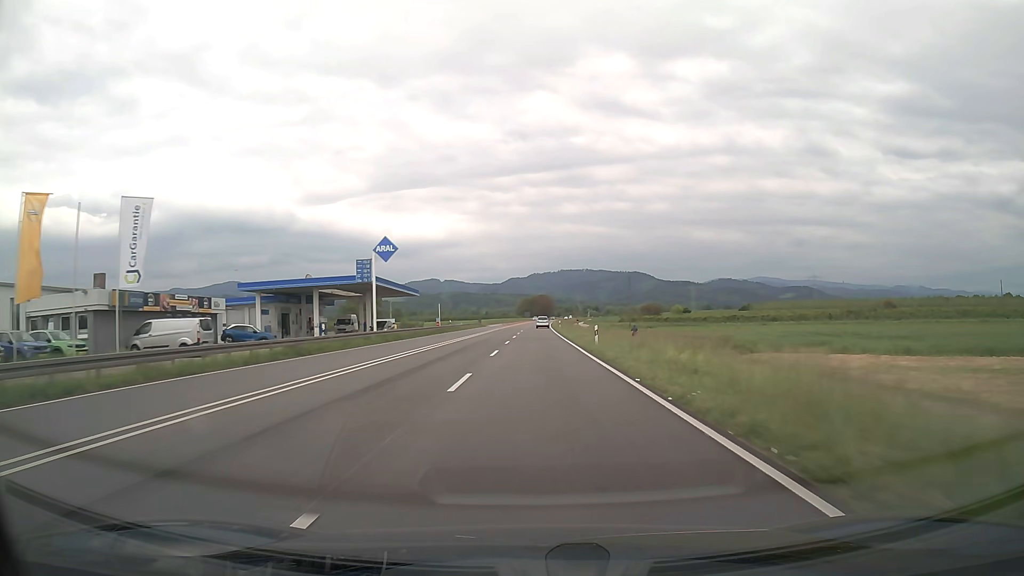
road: trunk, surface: asphalt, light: Day
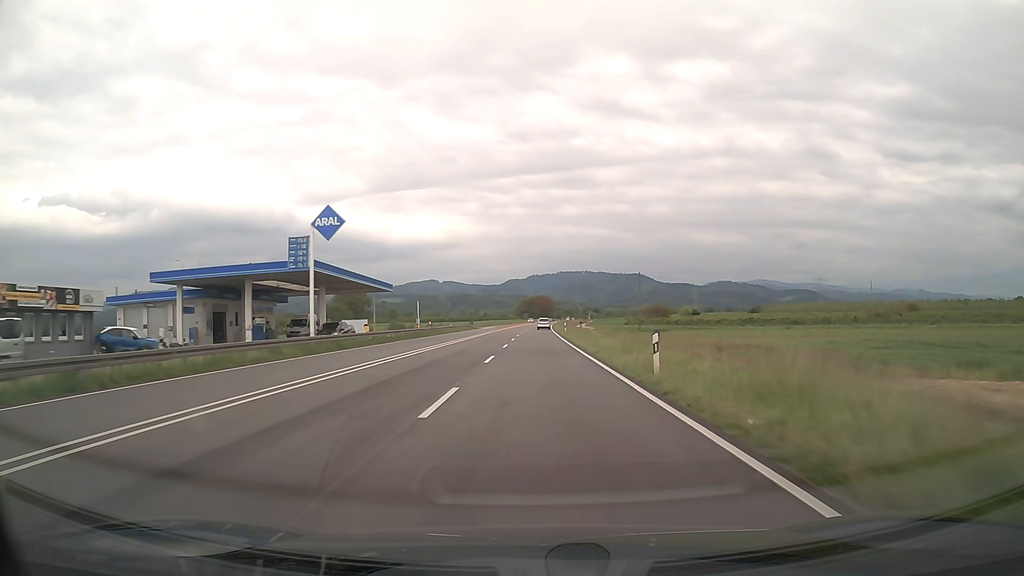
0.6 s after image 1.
(0.0, +15.4) m; 0°
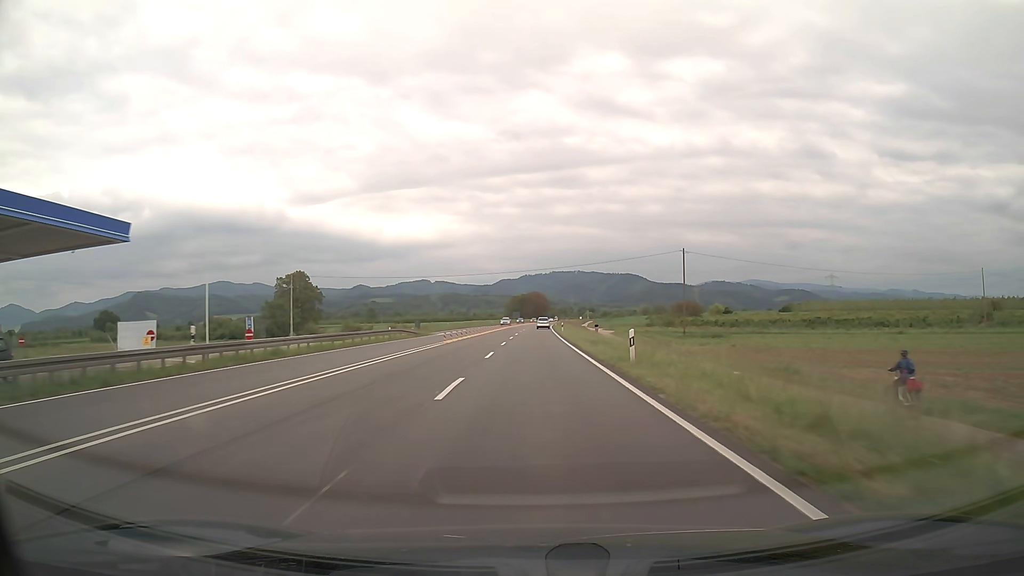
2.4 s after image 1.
(+0.3, +46.0) m; +1°
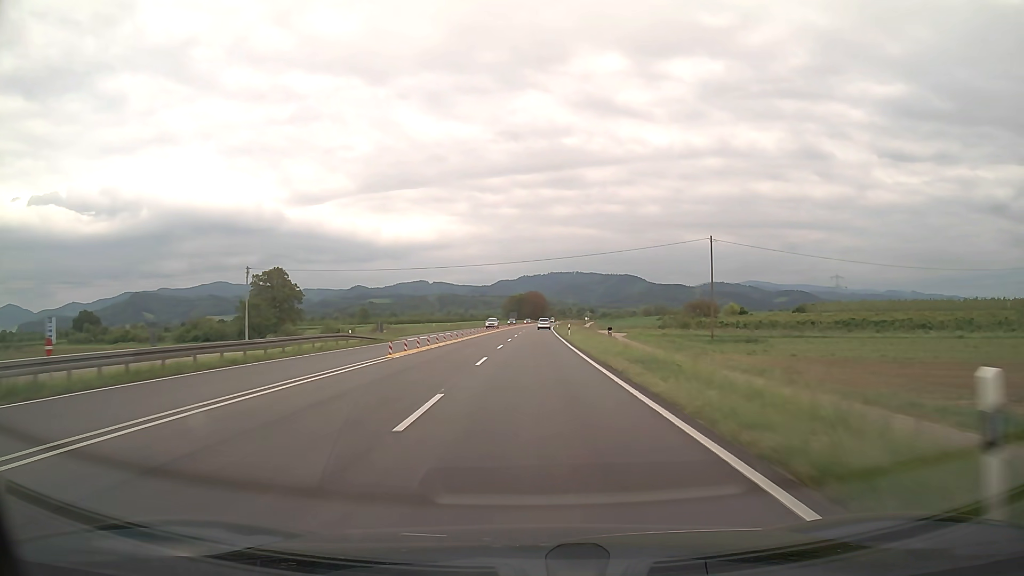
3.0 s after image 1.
(0.0, +15.3) m; 0°
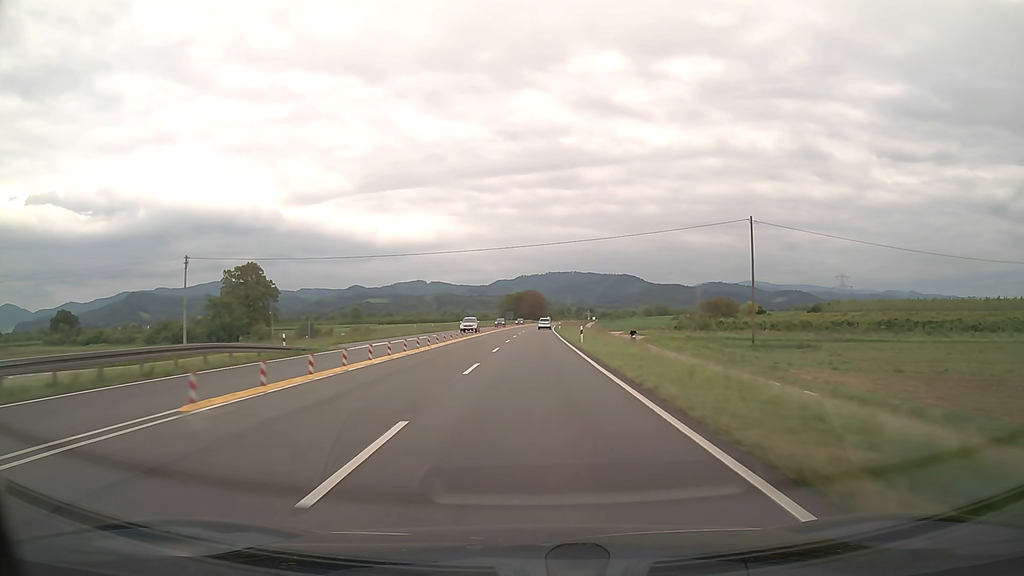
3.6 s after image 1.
(0.0, +15.3) m; 0°
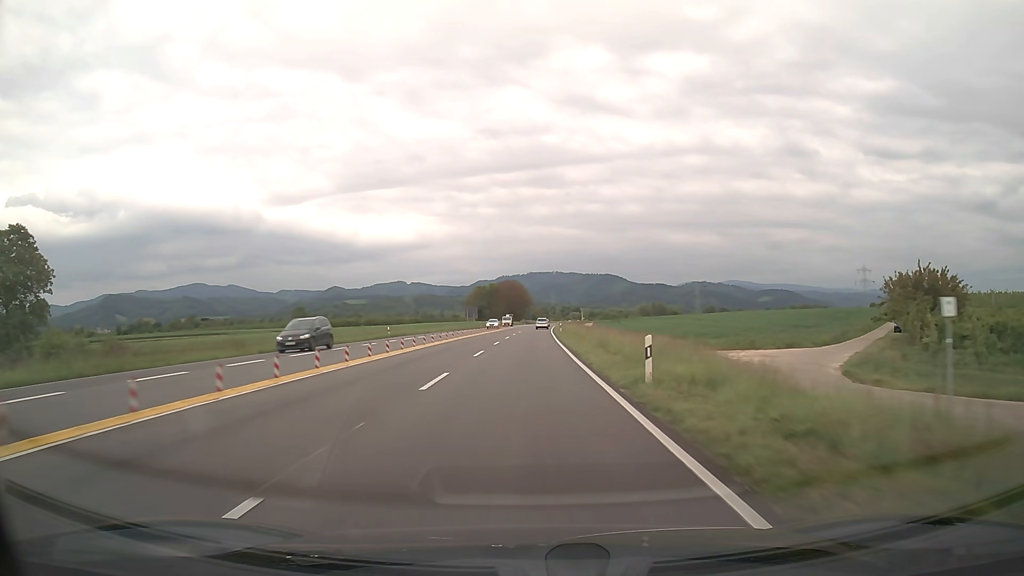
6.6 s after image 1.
(+1.1, +76.1) m; +2°
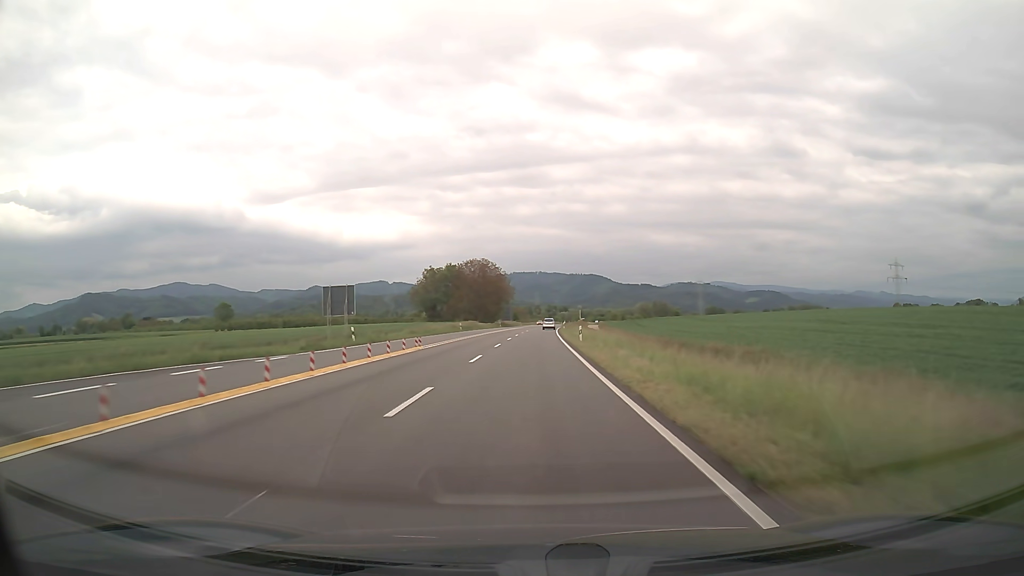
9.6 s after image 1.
(+0.7, +75.7) m; +1°
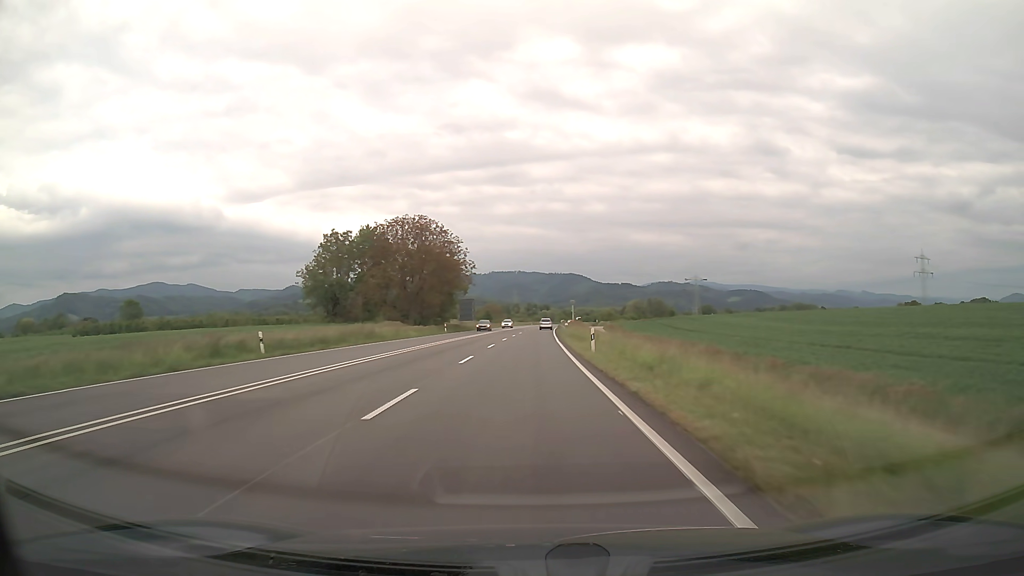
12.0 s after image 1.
(+1.0, +60.4) m; +2°
(0, +10) (0, +20) (0, +30) (0, +40) (0, +50) (+1, +60) (+1, +70) (+1, +80) (+1, +90) (+2, +100) m
